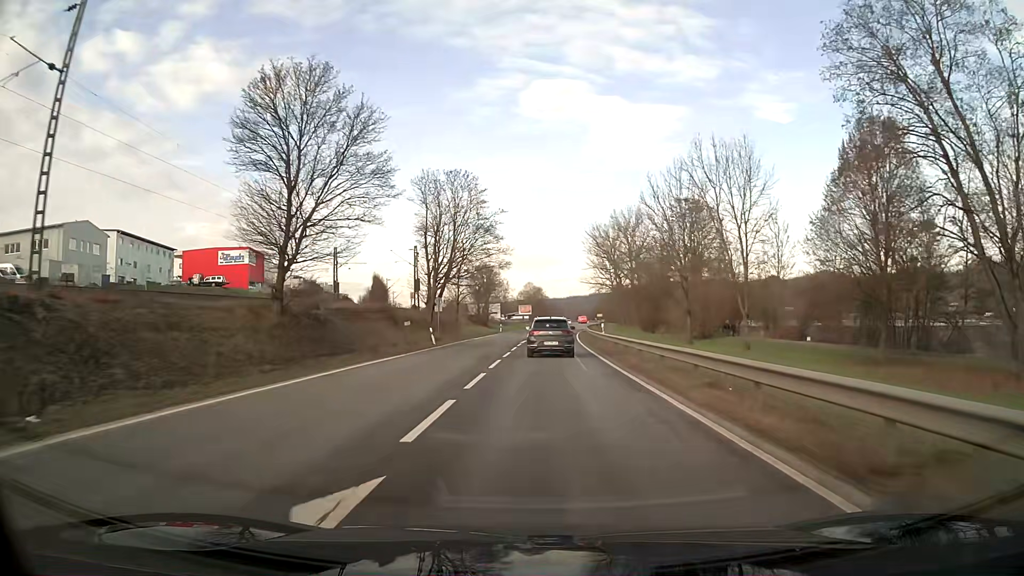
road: primary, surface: asphalt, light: Day
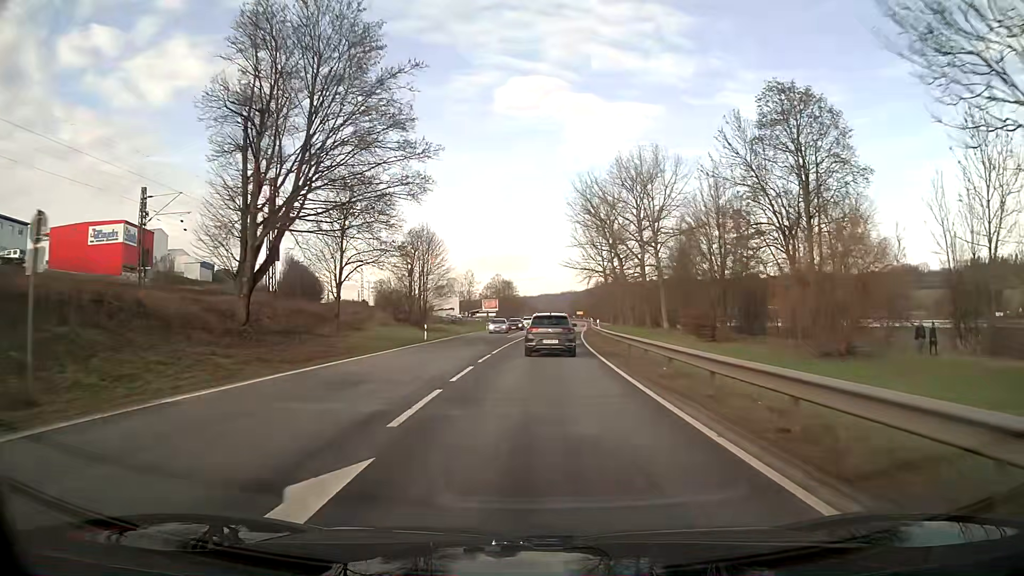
(+0.8, +42.4) m; +2°
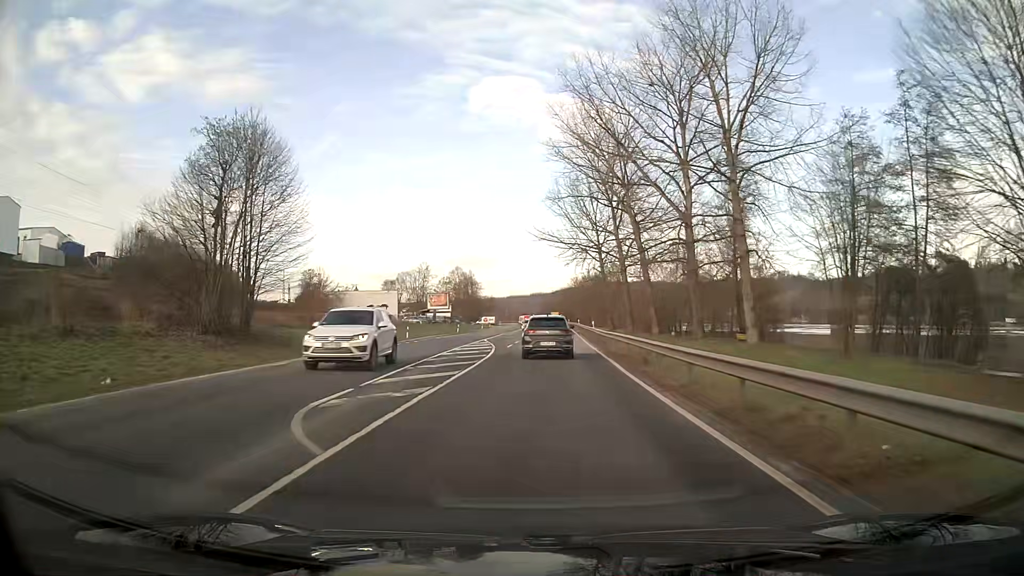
(+0.9, +41.7) m; +2°
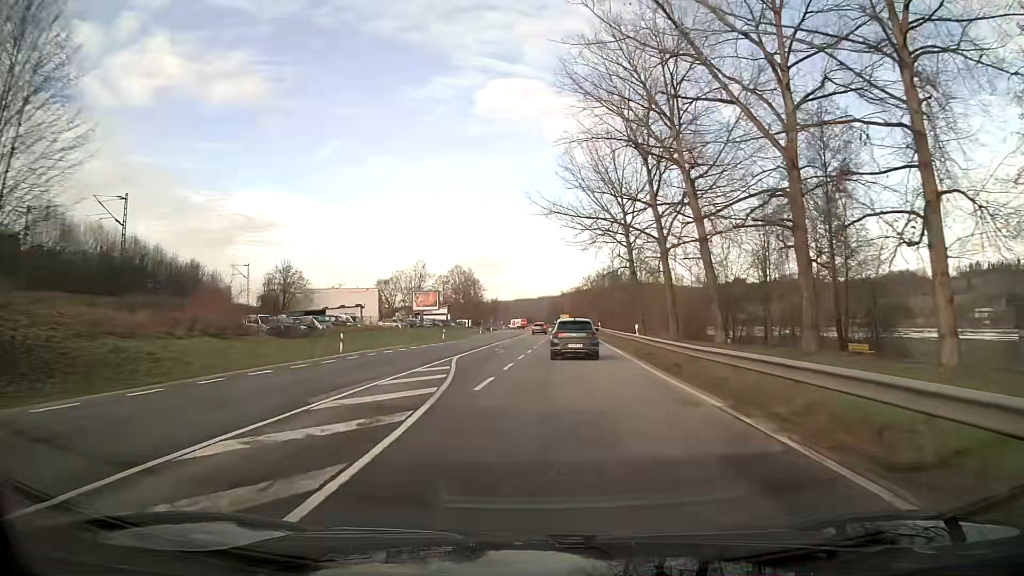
(-0.1, +20.6) m; -1°
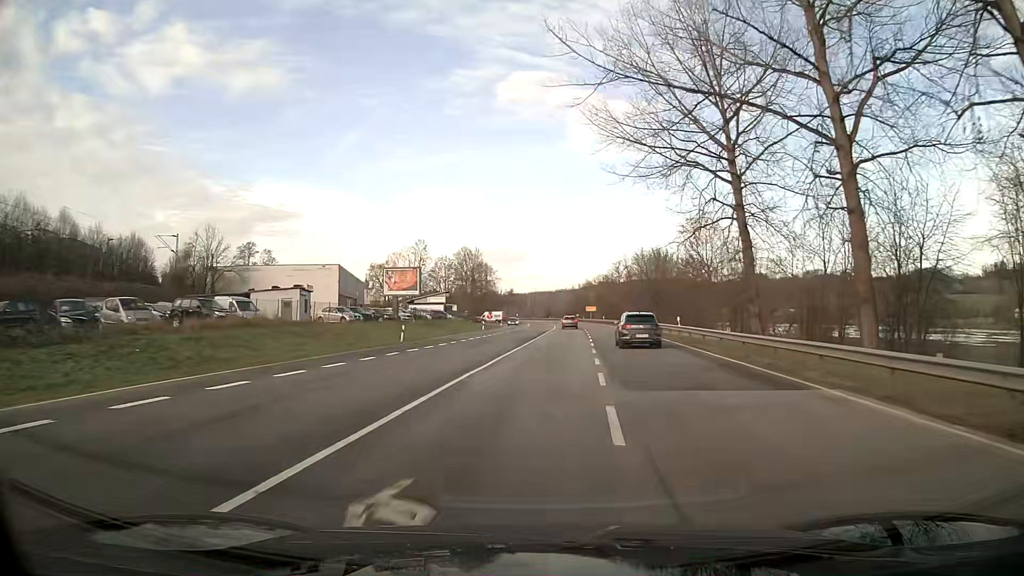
(-0.4, +30.6) m; 0°
(0, +10) (0, +20) (+1, +30) (+1, +40) (+2, +50) (+2, +60) (+3, +70) (+3, +80) (+3, +90) (+4, +100) m
